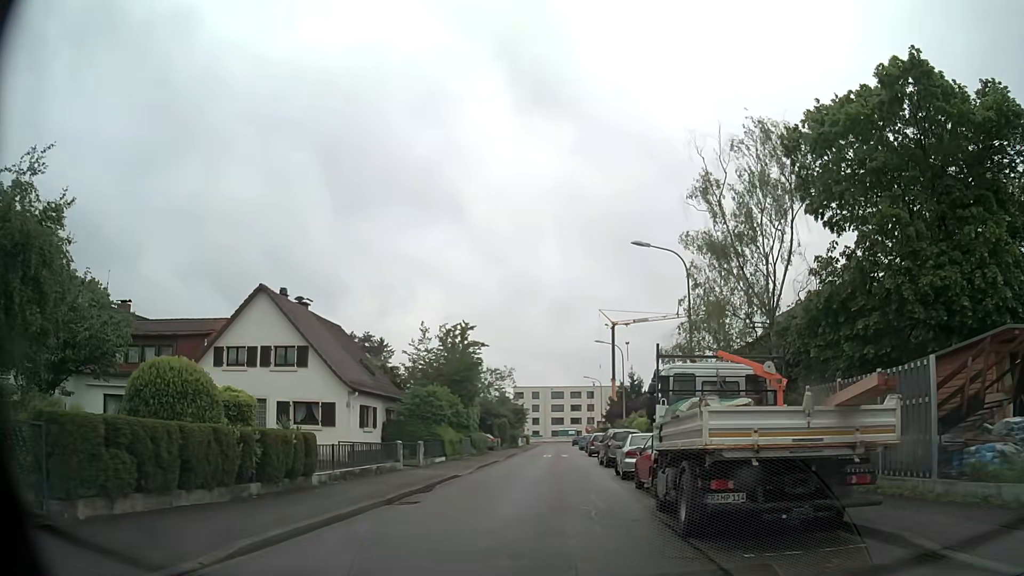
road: residential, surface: asphalt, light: Day
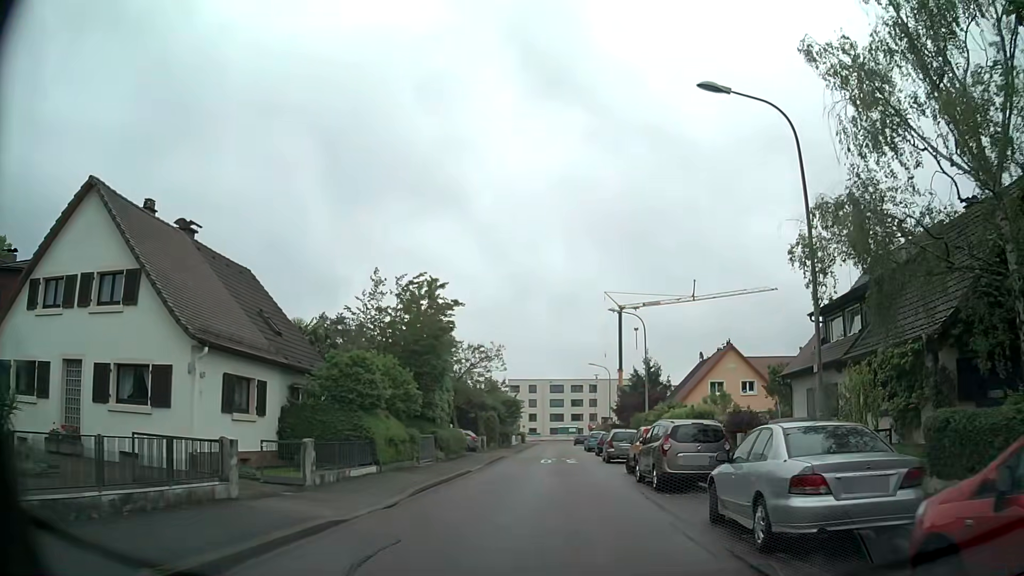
(-0.1, +13.5) m; 0°
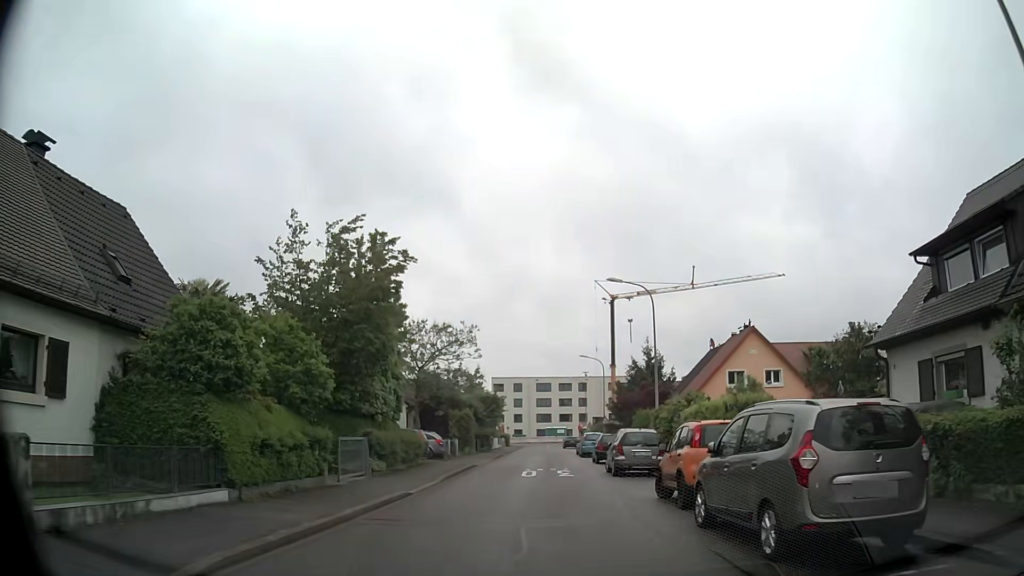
(0.0, +9.0) m; +1°
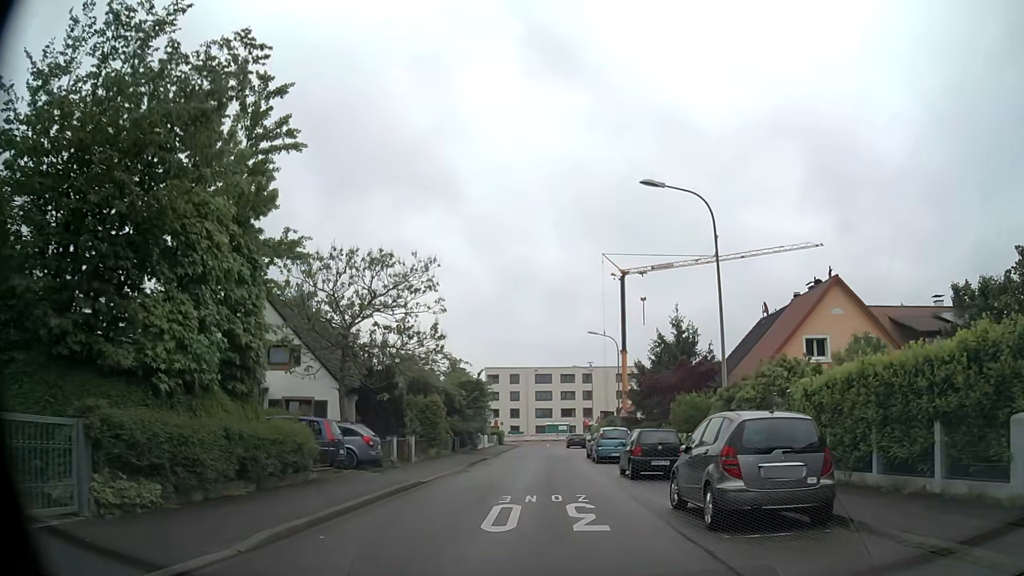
(-0.1, +13.5) m; -1°
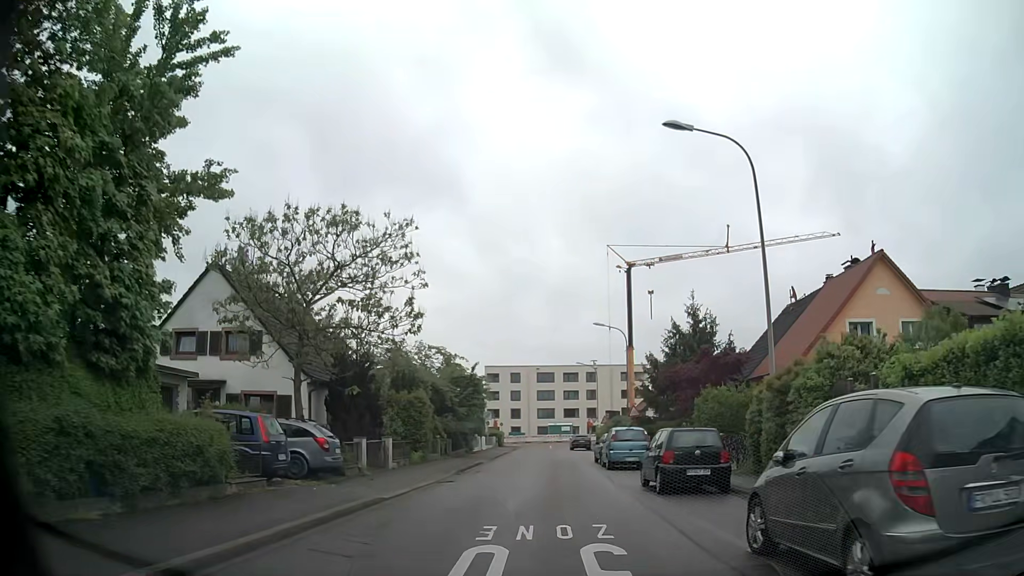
(0.0, +4.5) m; 0°
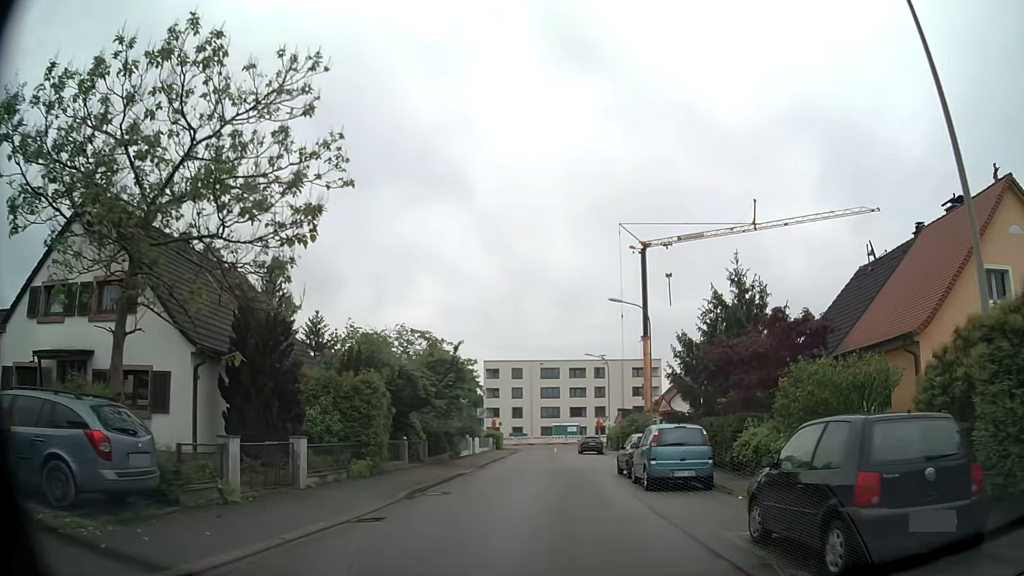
(0.0, +9.0) m; 0°
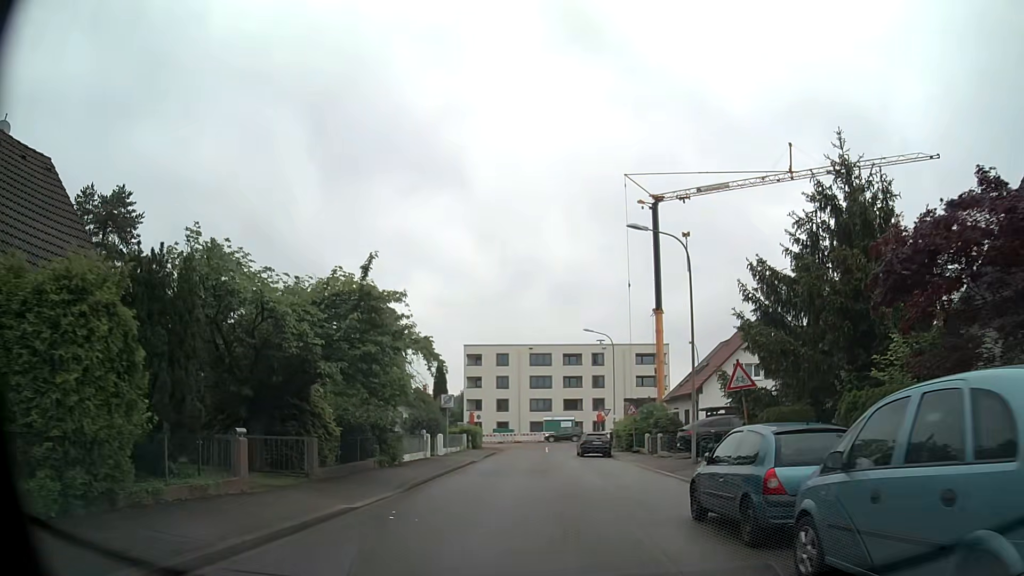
(+0.1, +13.5) m; 0°
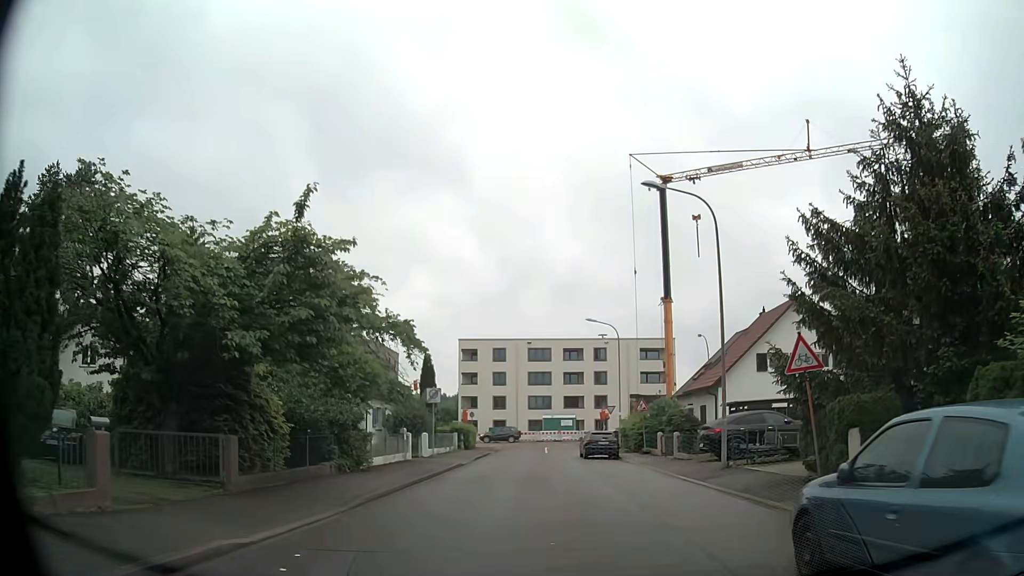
(0.0, +4.5) m; +1°
